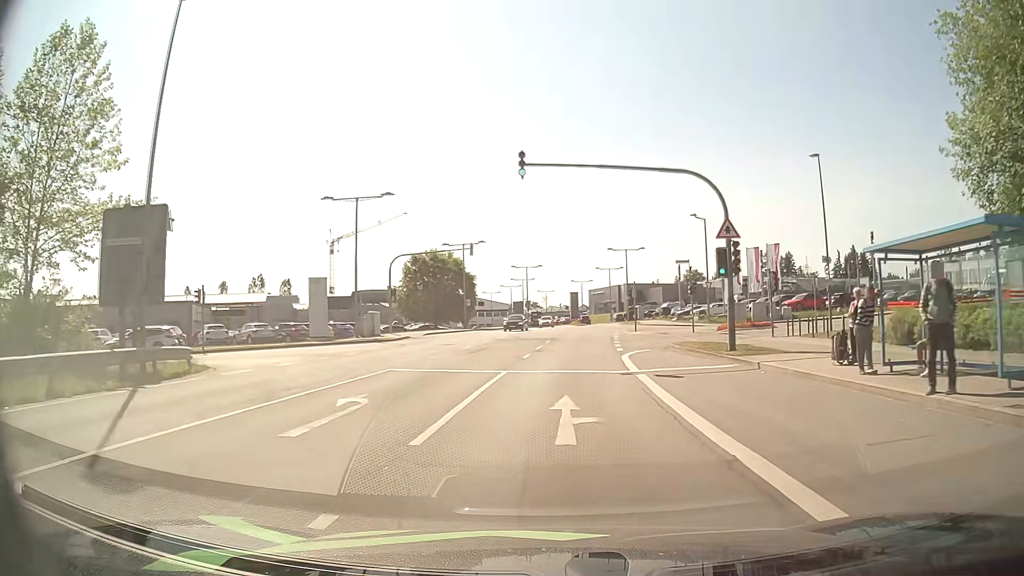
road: secondary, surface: asphalt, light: Day
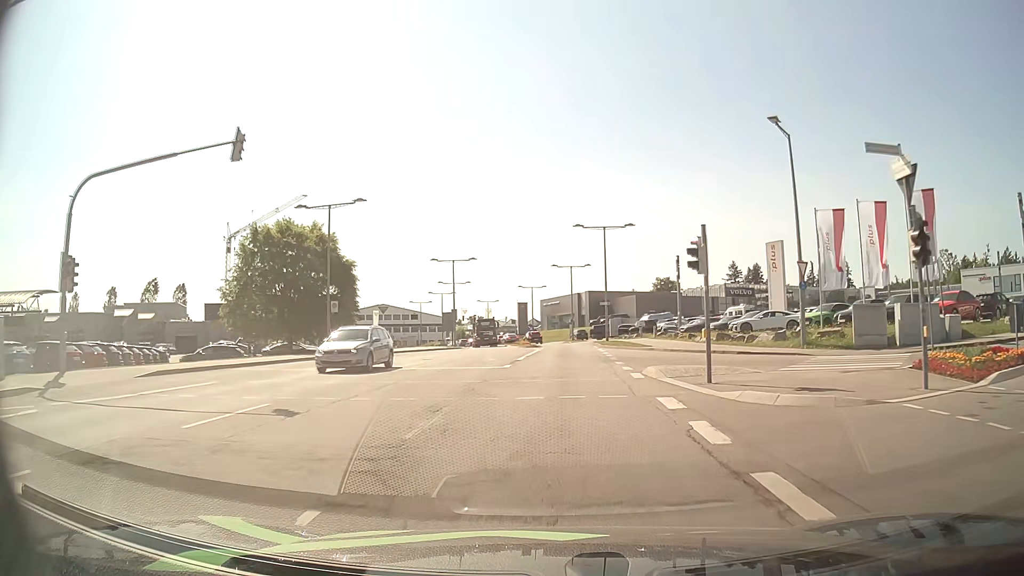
(+1.3, +31.5) m; +4°
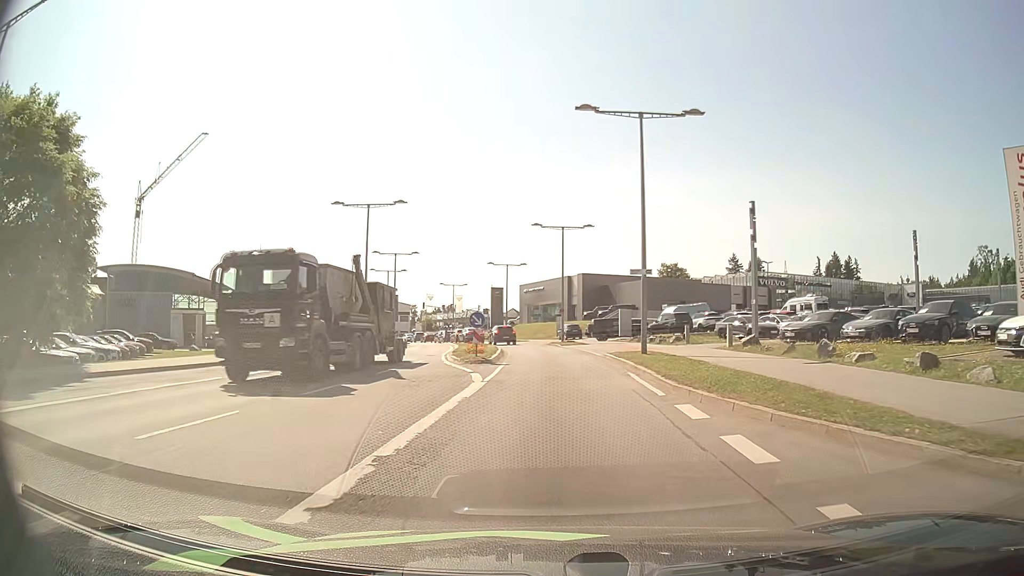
(+0.5, +28.3) m; +1°
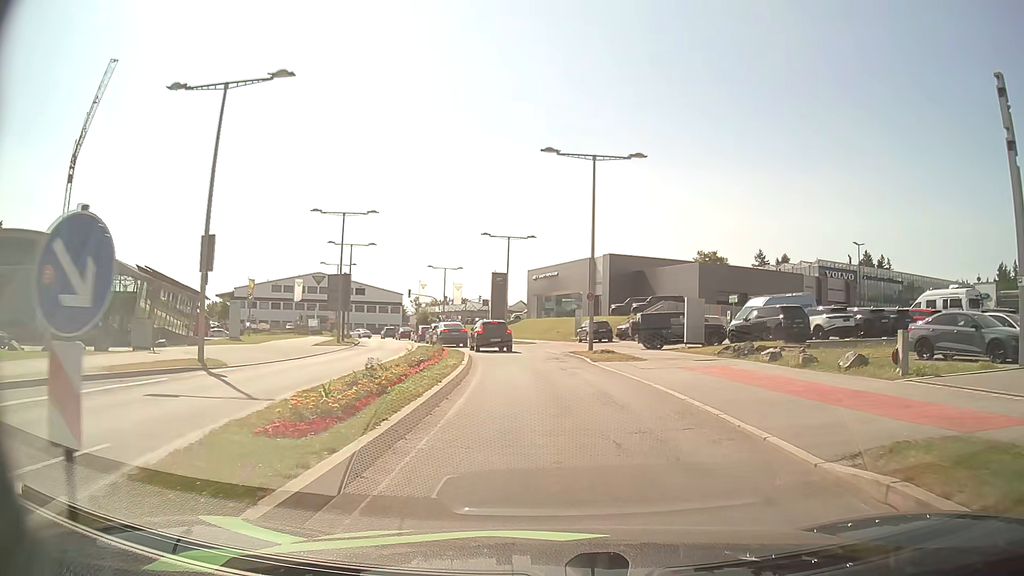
(-0.2, +21.7) m; -1°
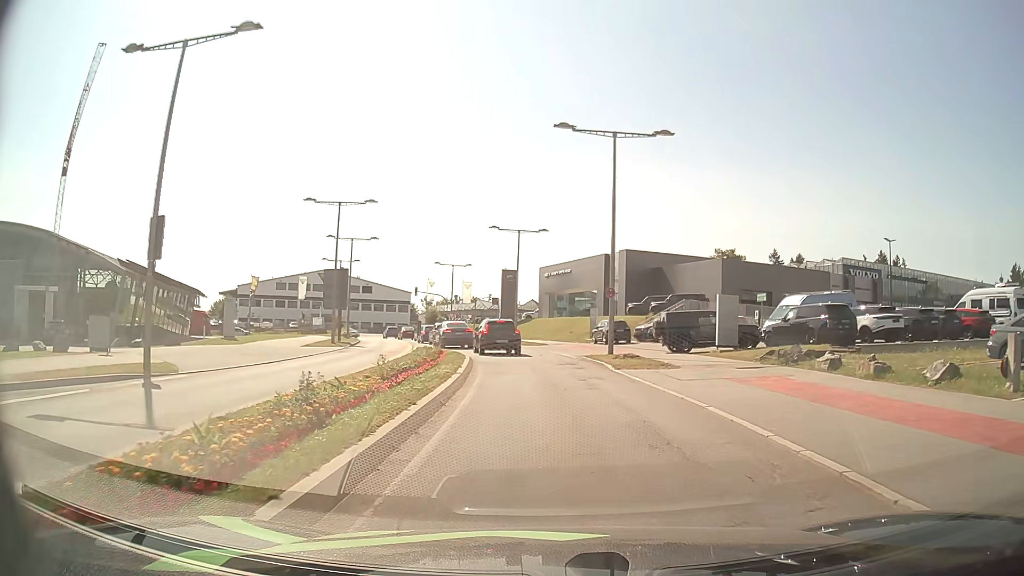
(0.0, +3.8) m; 0°
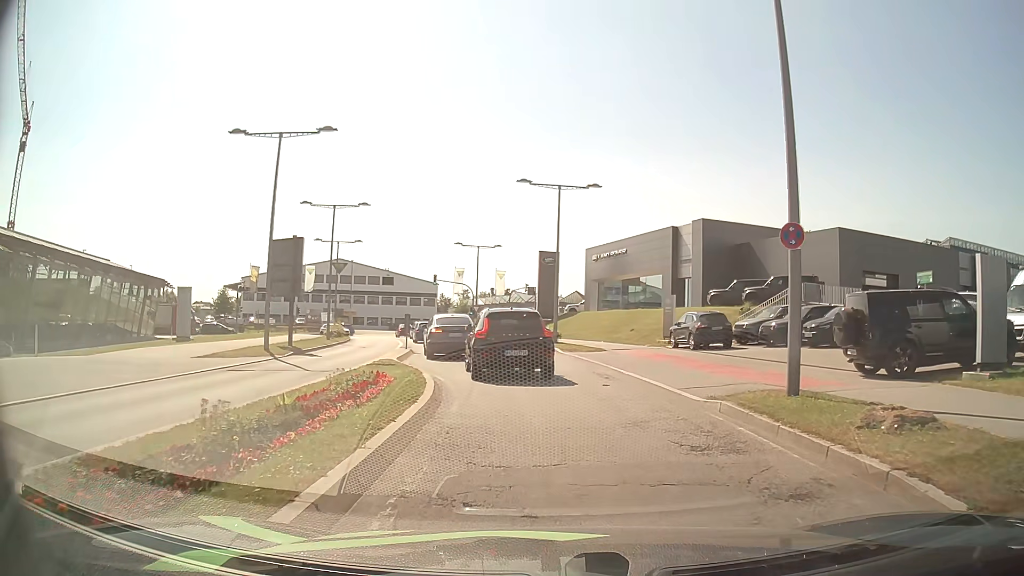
(-0.7, +16.1) m; -4°
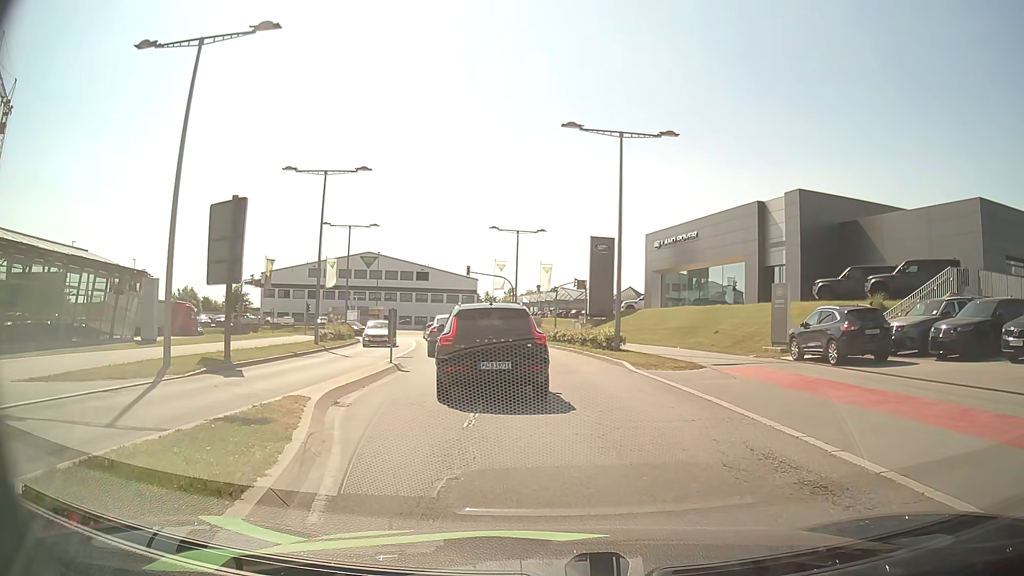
(-0.3, +10.6) m; -4°
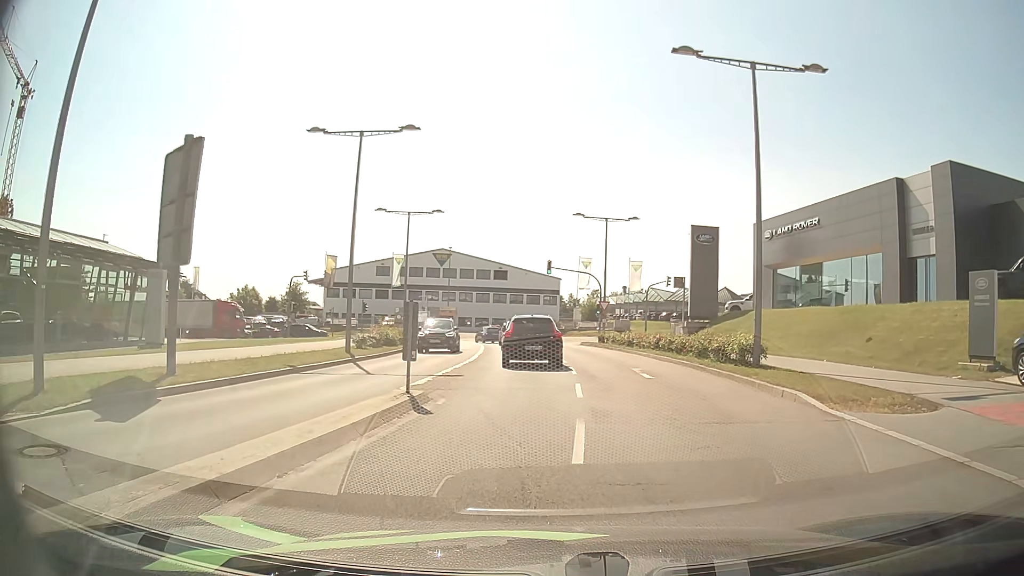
(-0.5, +8.3) m; -7°
(0, +10) (0, +20) (-1, +30) (-2, +40) (-3, +50) (-6, +59) (-11, +68) (-20, +72) (-30, +73) (-40, +72) m
